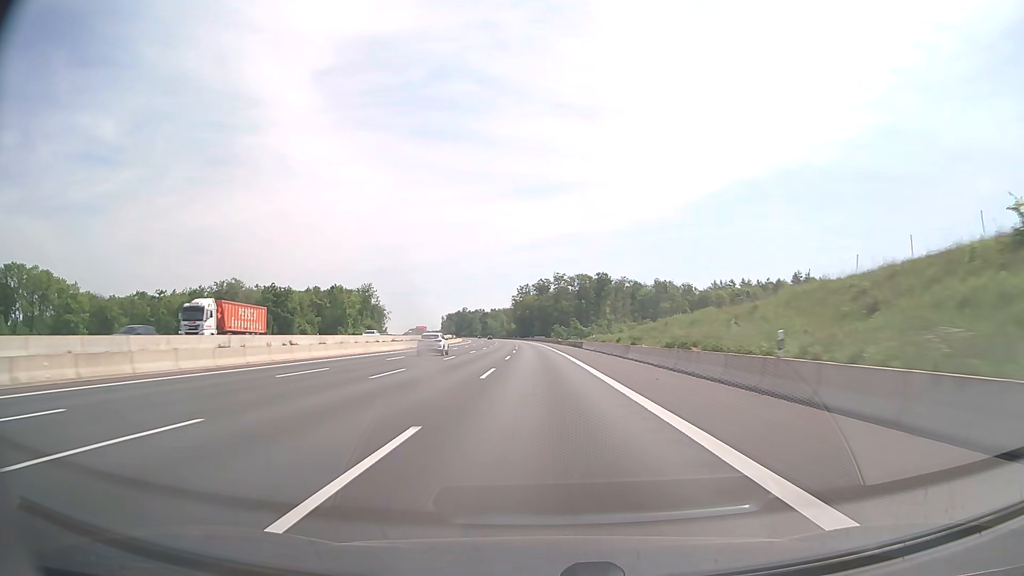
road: motorway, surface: asphalt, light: Day
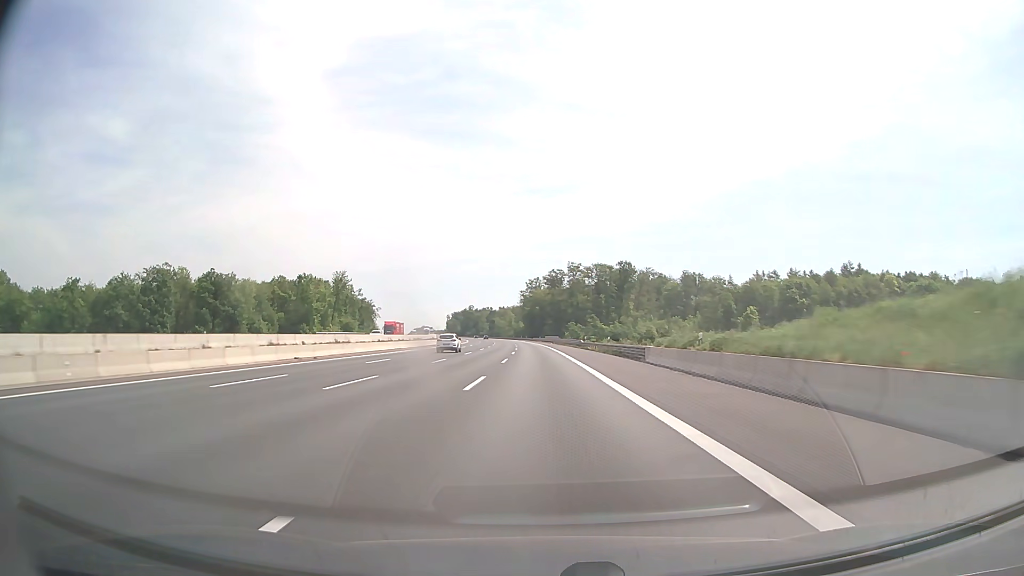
(-0.4, +41.3) m; -1°
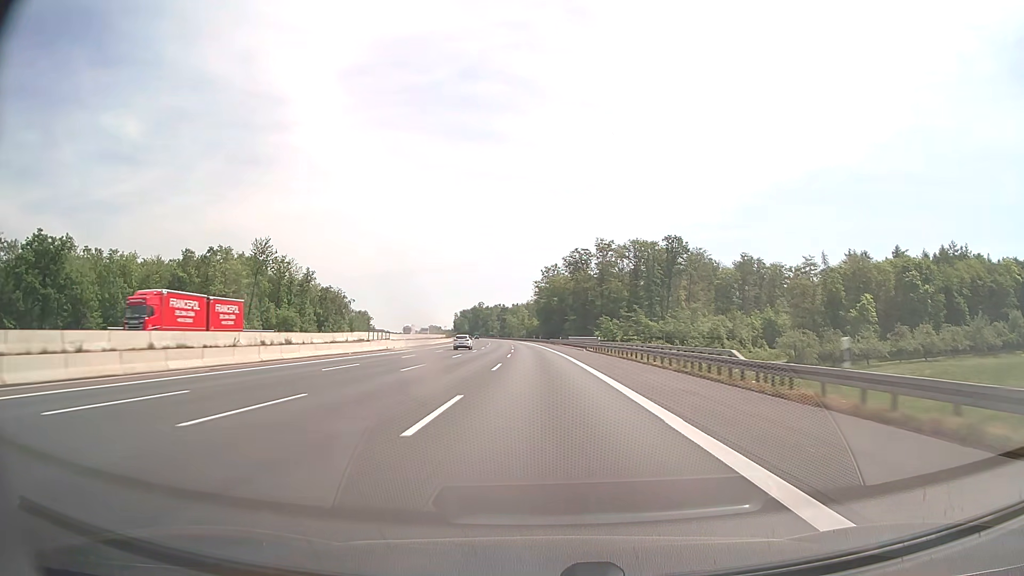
(-0.8, +62.0) m; -1°
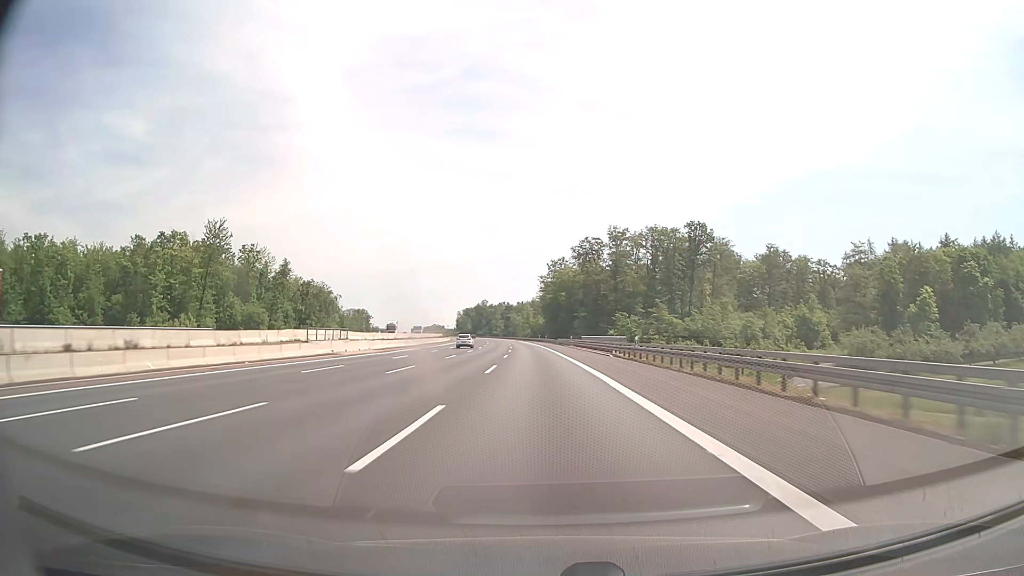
(-0.1, +20.7) m; 0°
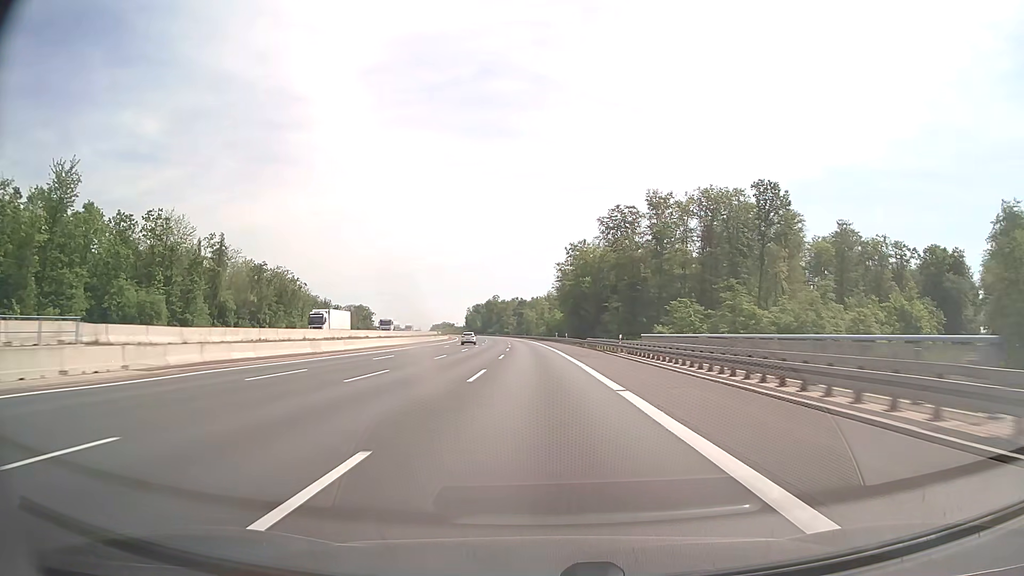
(-0.5, +41.3) m; -1°
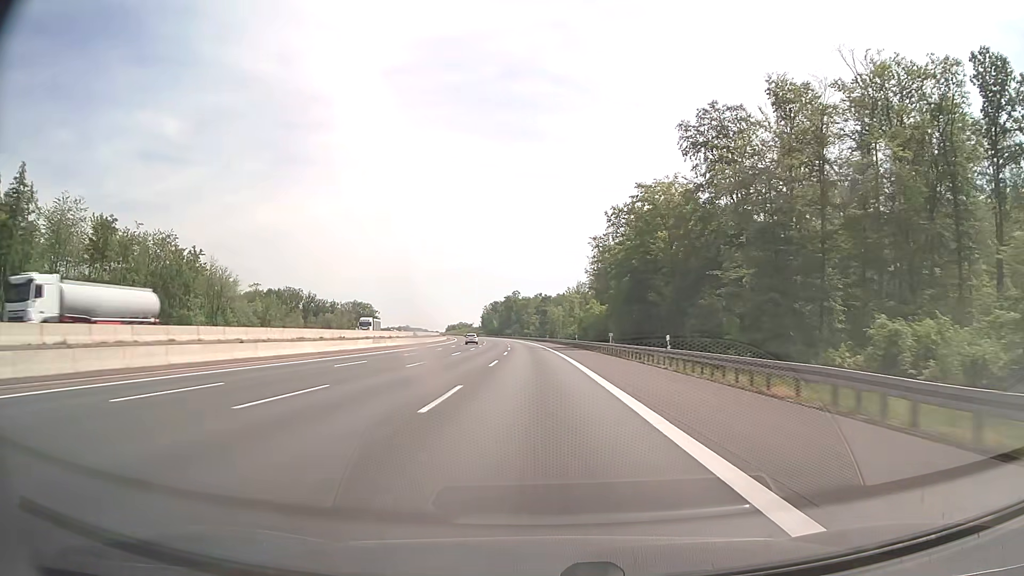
(-1.2, +62.0) m; -2°
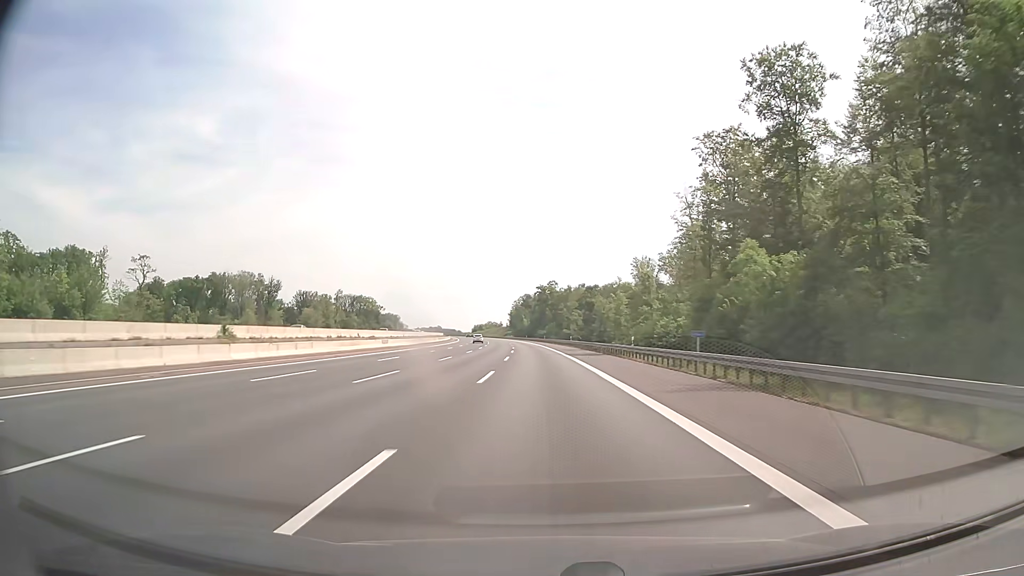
(-2.4, +82.6) m; -3°
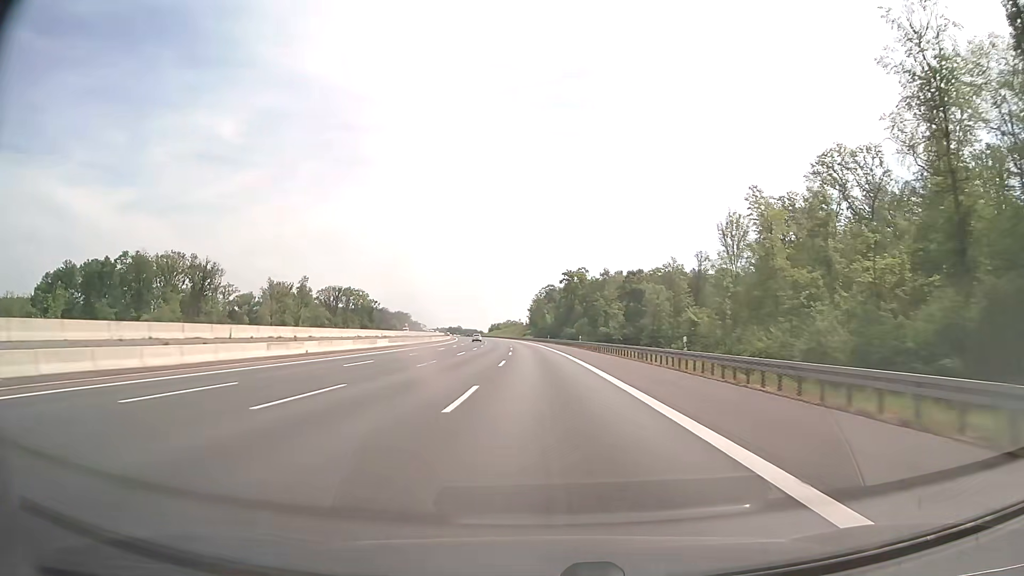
(-1.2, +62.0) m; -2°
(0, +10) (0, +20) (0, +30) (-1, +40) (-1, +50) (-1, +60) (-2, +70) (-2, +80) (-3, +90) (-3, +100) m
